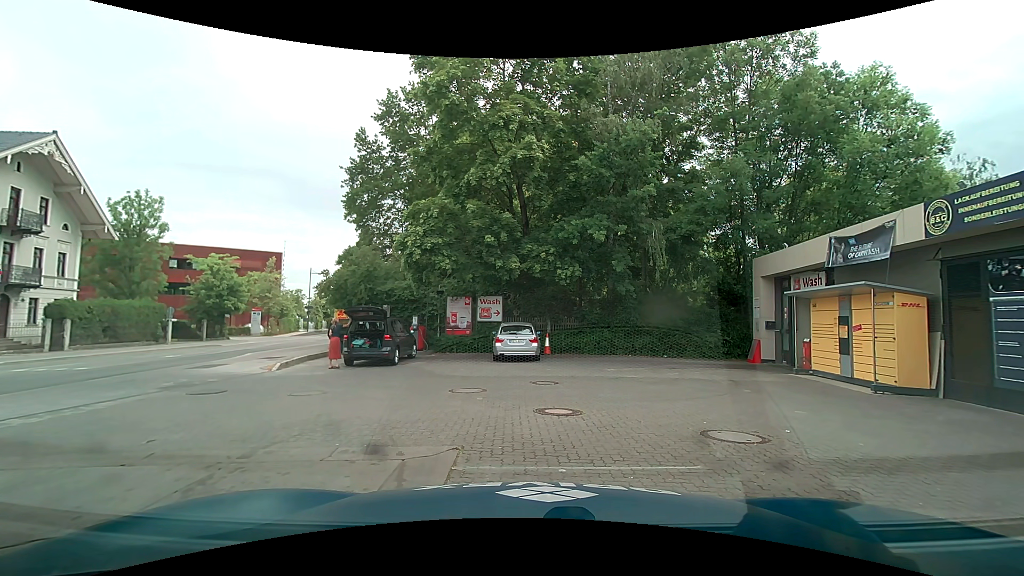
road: secondary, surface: asphalt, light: Day
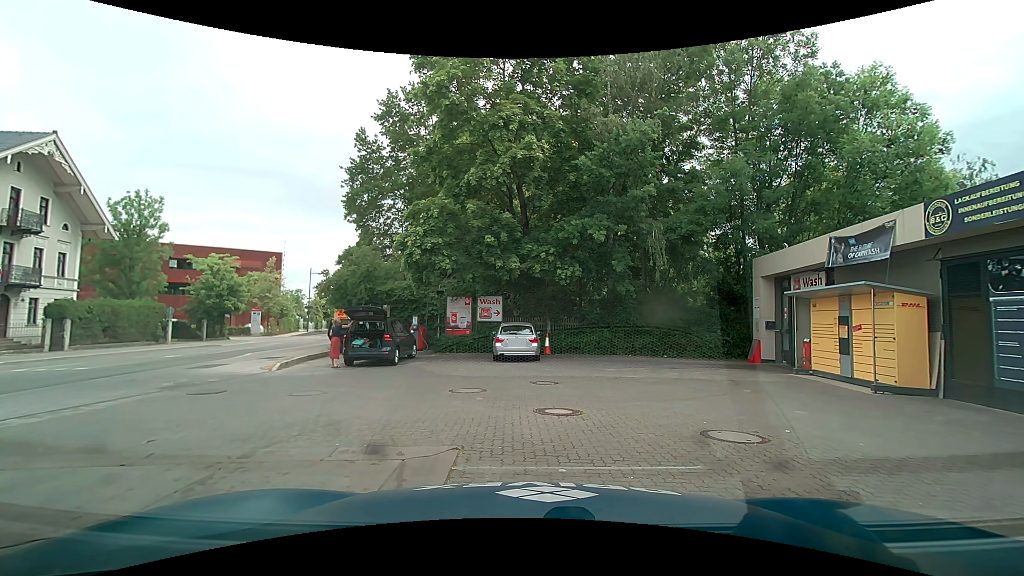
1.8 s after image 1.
(0.0, 0.0) m; 0°
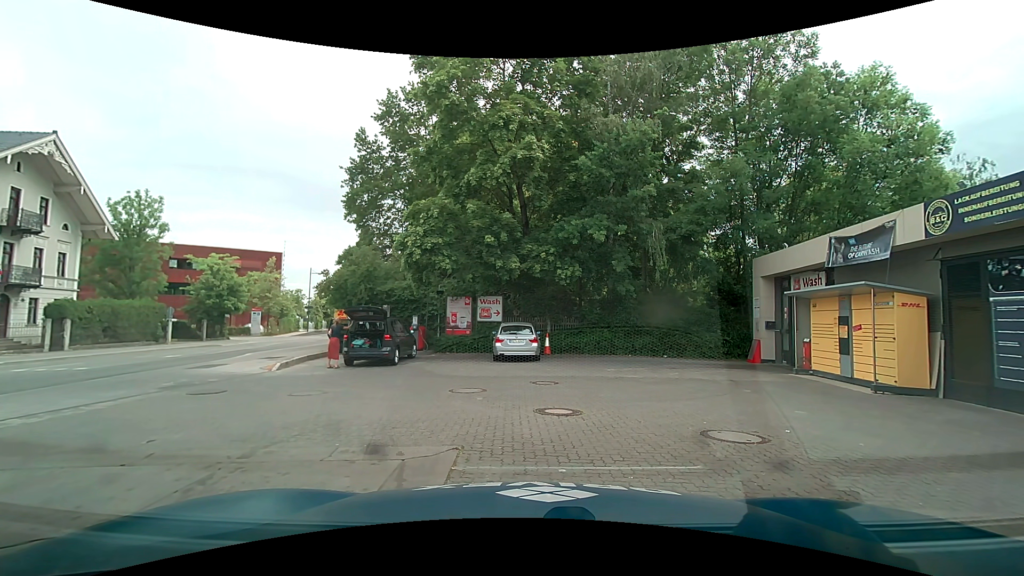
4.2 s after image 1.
(0.0, 0.0) m; 0°
